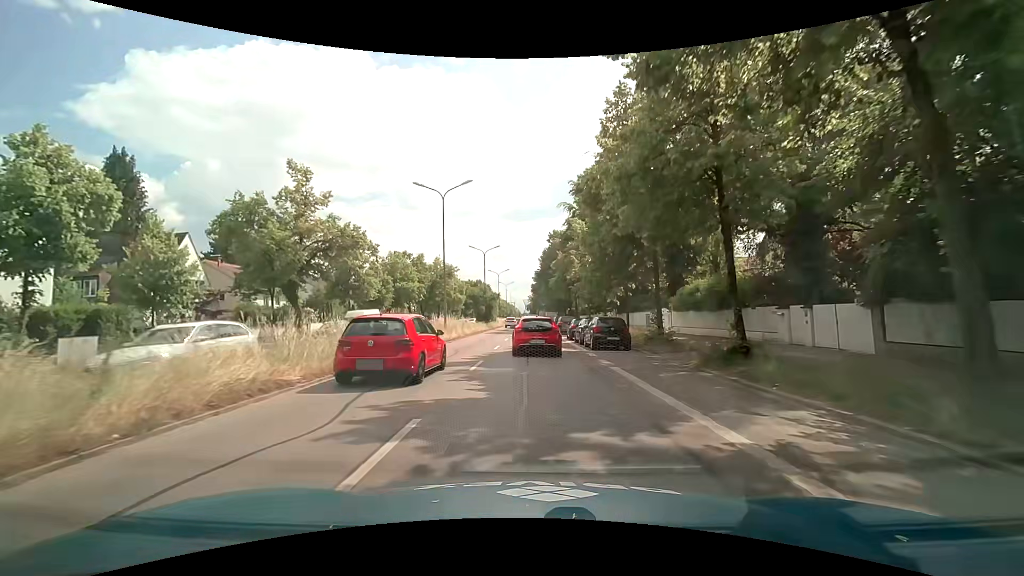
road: primary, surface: asphalt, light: Day
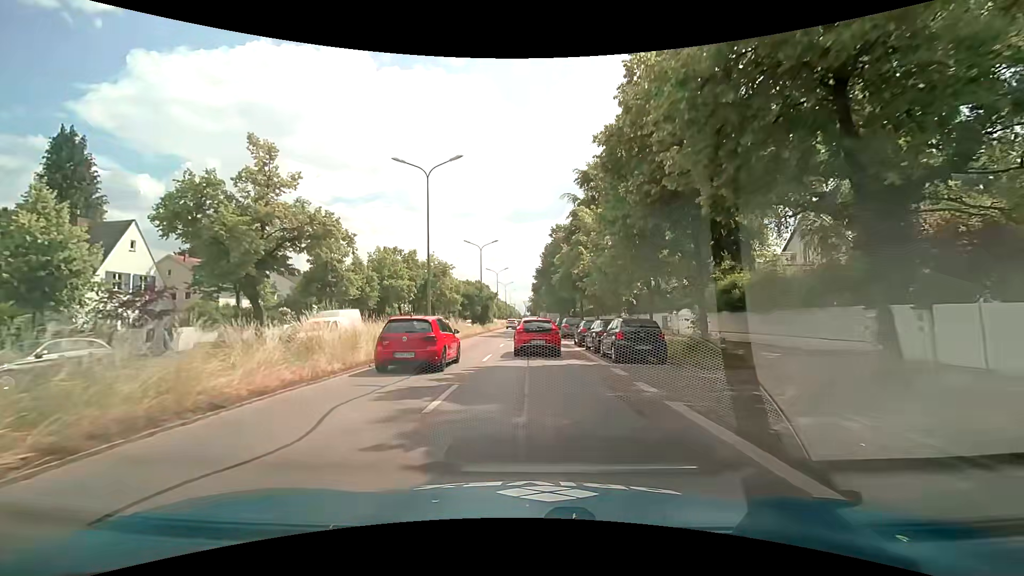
(0.0, +5.5) m; 0°
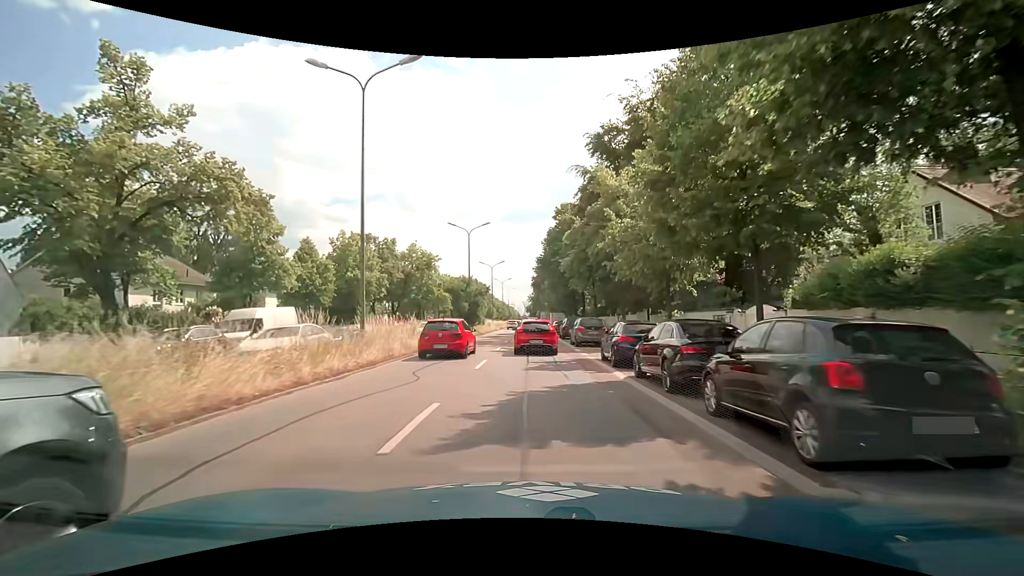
(+0.1, +11.2) m; 0°
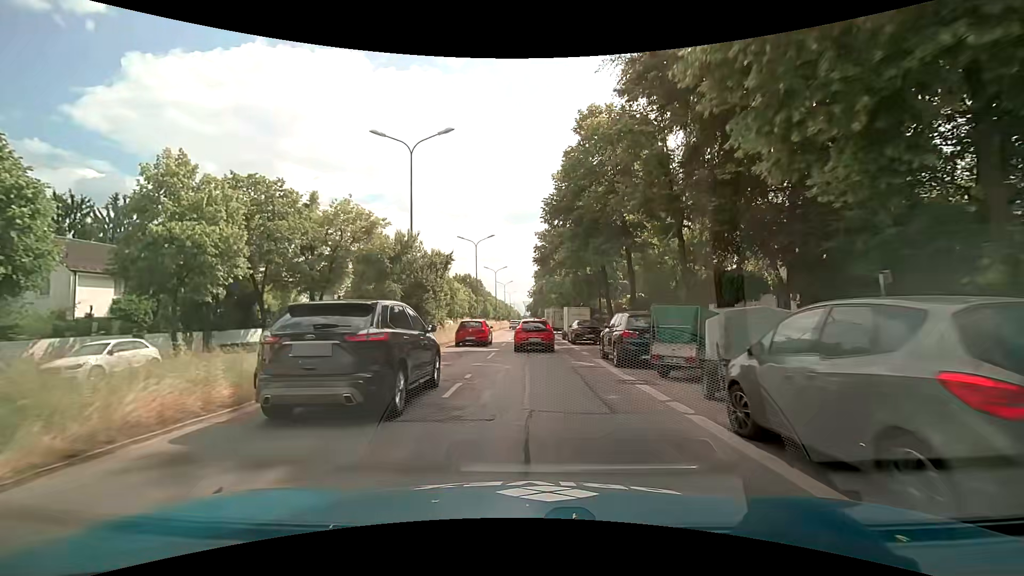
(+0.2, +23.6) m; +1°
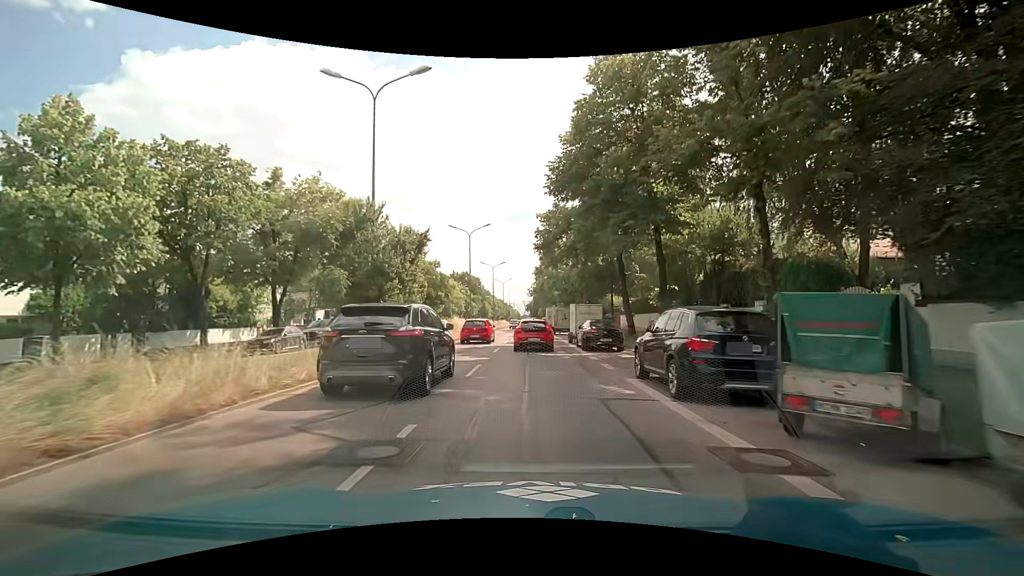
(0.0, +6.0) m; -1°
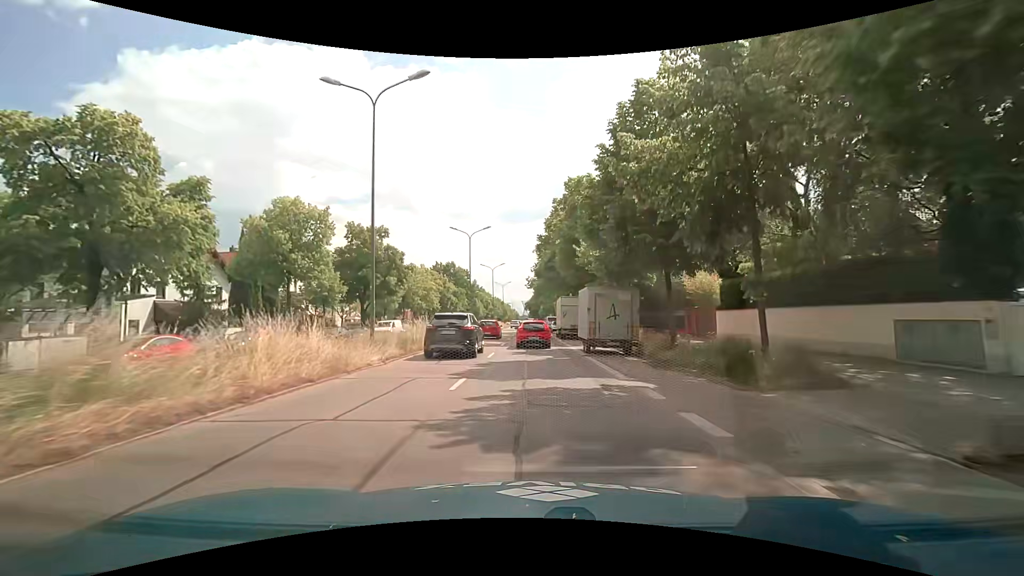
(+0.2, +29.9) m; 0°
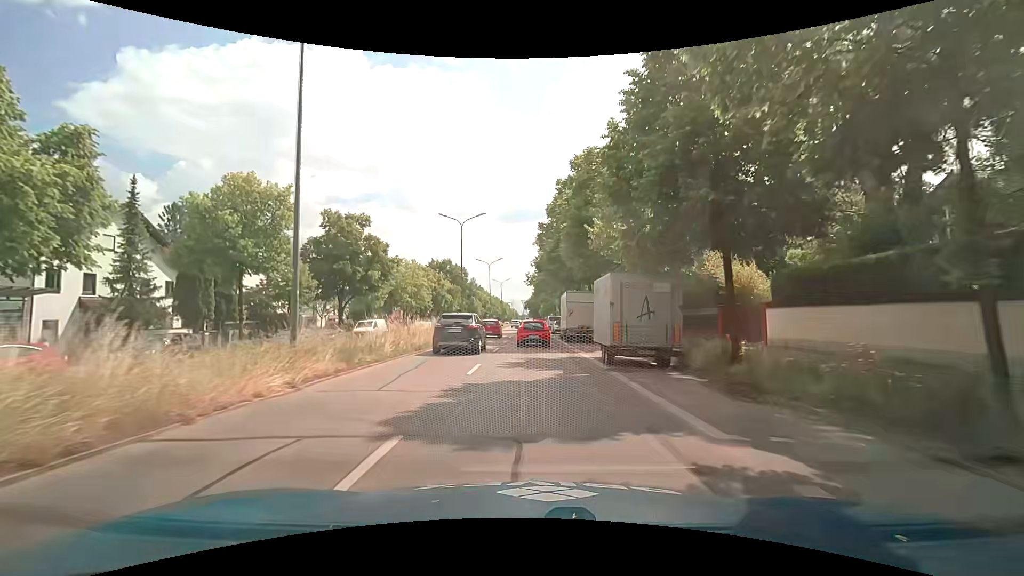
(0.0, +6.0) m; 0°
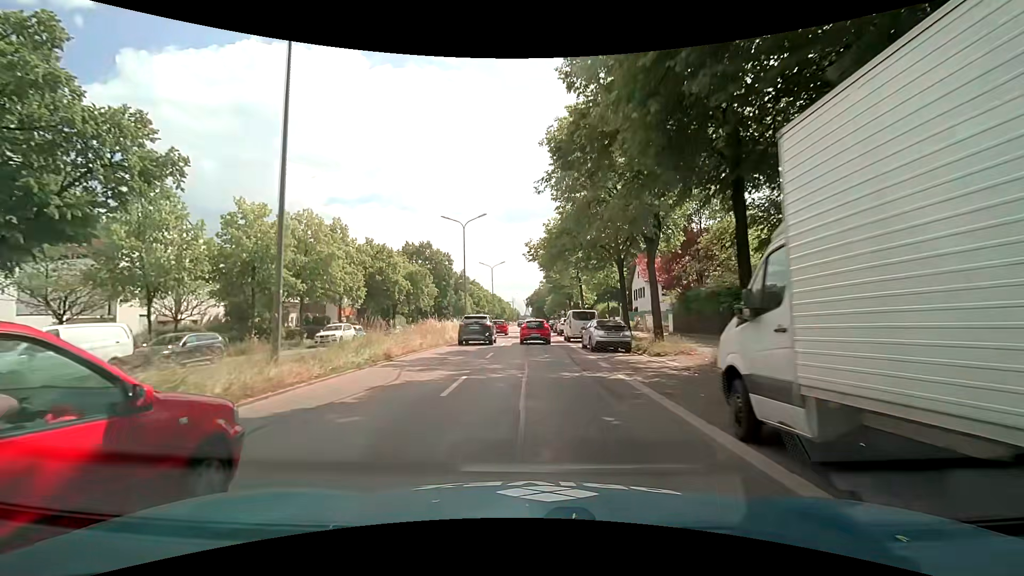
(+0.2, +31.5) m; -1°
(0, +10) (0, +20) (0, +30) (+1, +40) (+1, +50) (+1, +60) (+1, +70) (+2, +80) (+2, +90) (+2, +100) m
